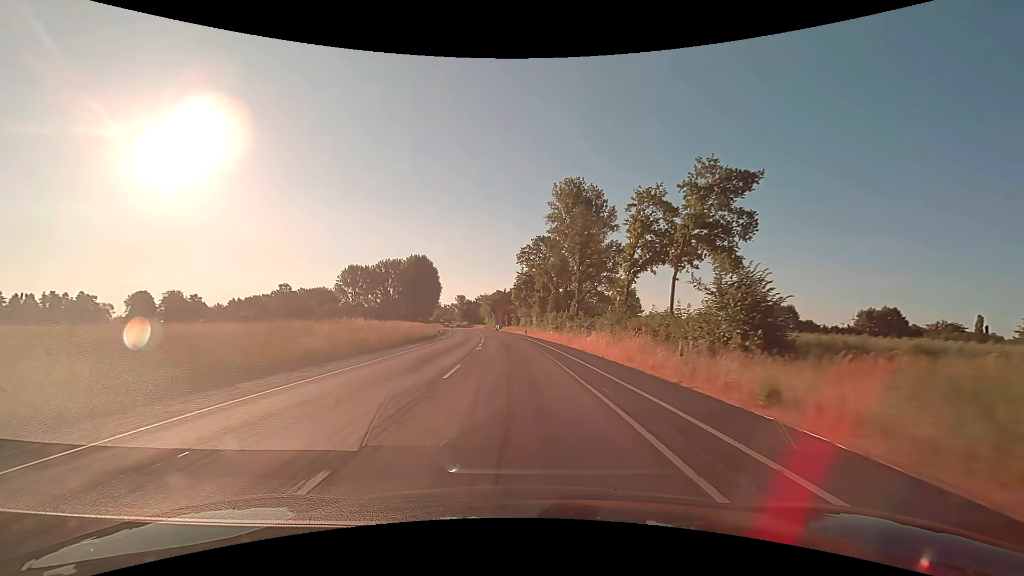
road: secondary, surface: asphalt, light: Day
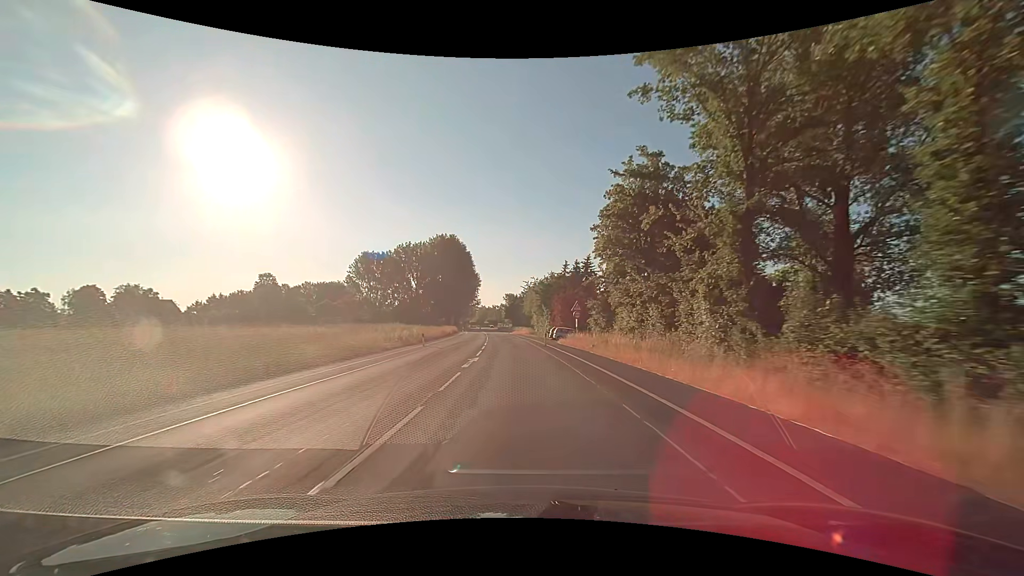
(-3.3, +62.7) m; -6°
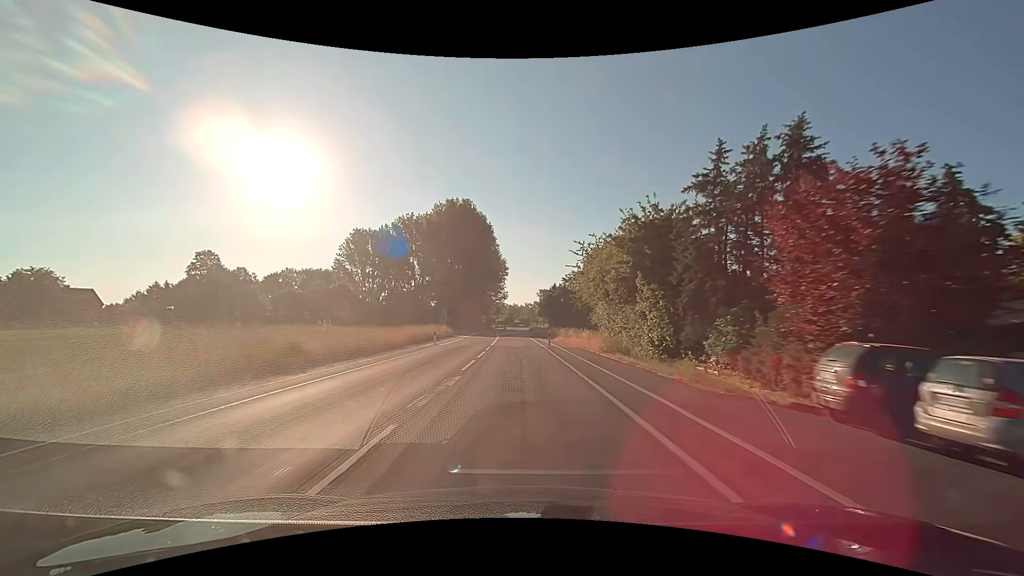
(-1.8, +50.2) m; -4°
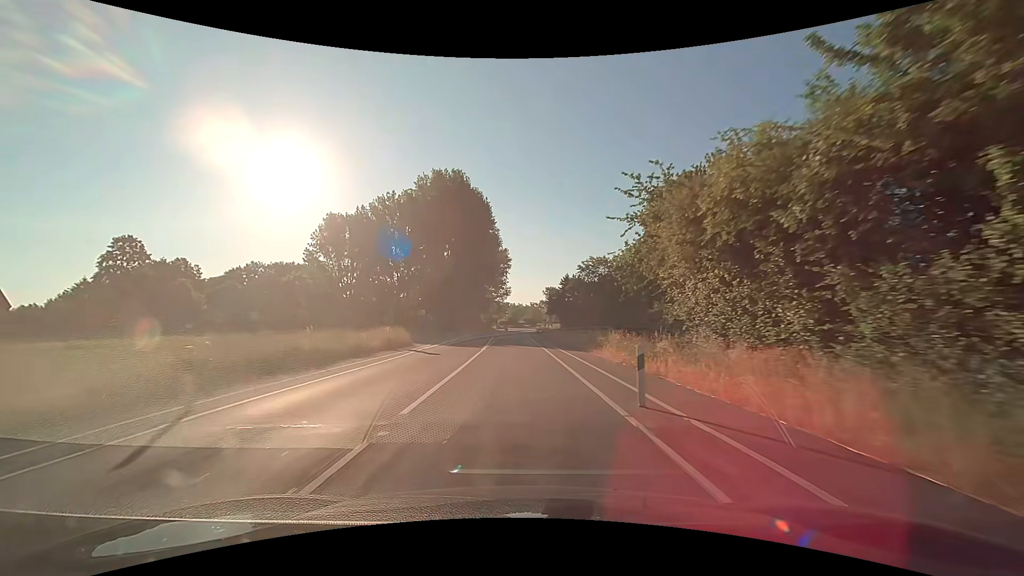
(-0.2, +25.1) m; -1°
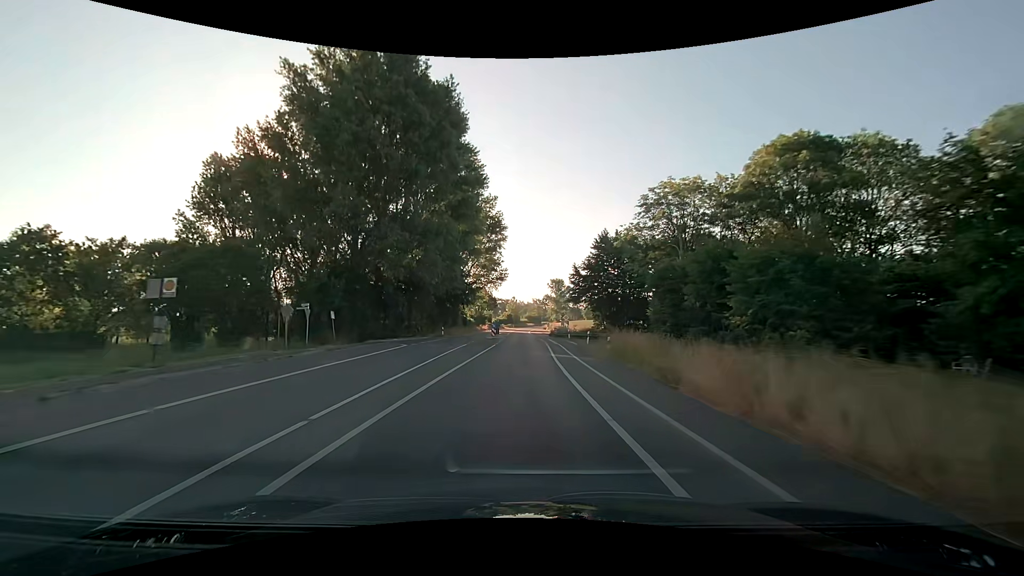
(-0.4, +50.3) m; 0°
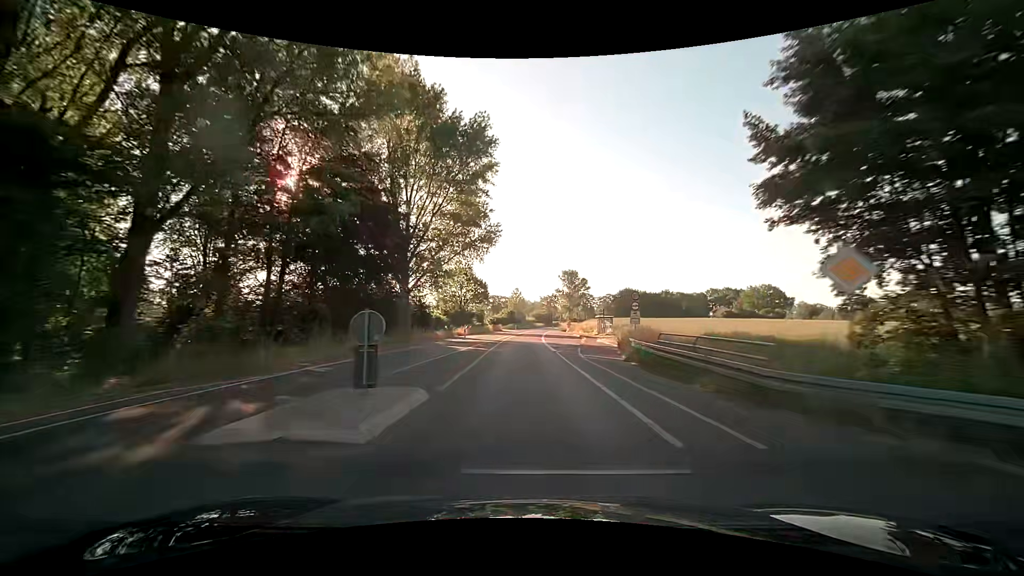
(0.0, +50.2) m; 0°
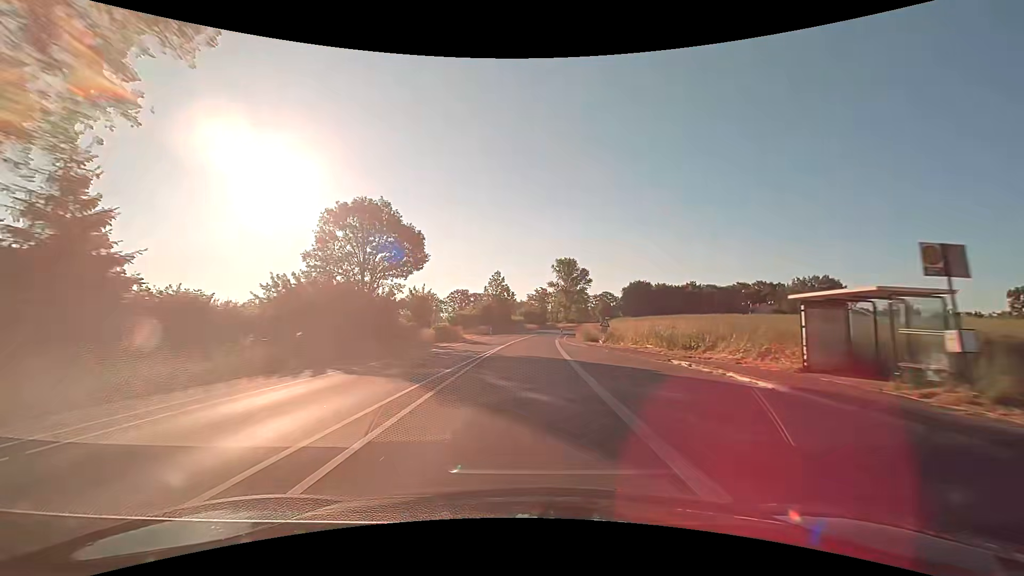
(+0.3, +50.2) m; +2°
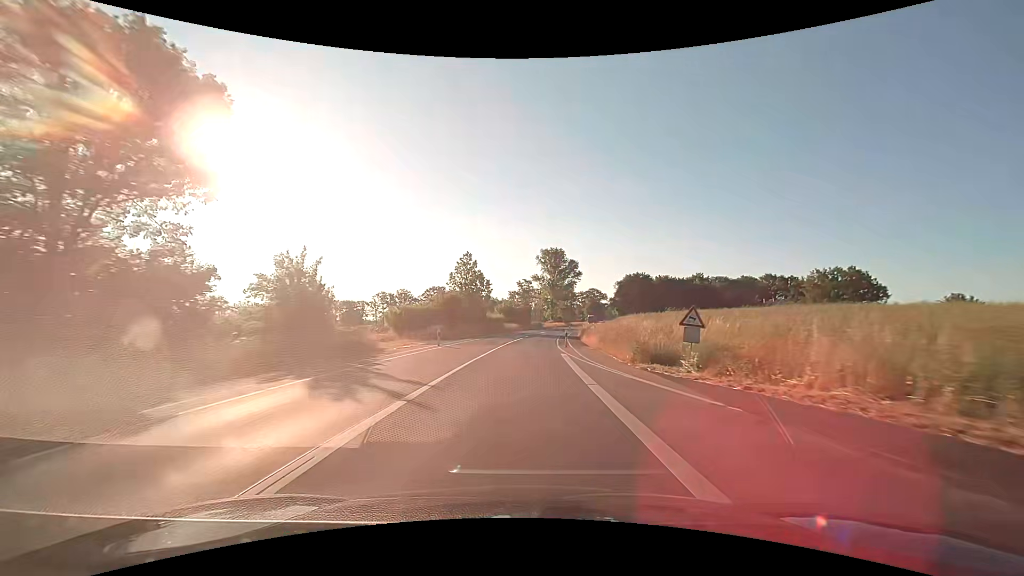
(+0.4, +25.0) m; +2°
(0, +10) (0, +20) (+1, +30) (+1, +40) (+2, +50) (+3, +60) (+4, +70) (+5, +80) (+7, +90) (+8, +100) m
